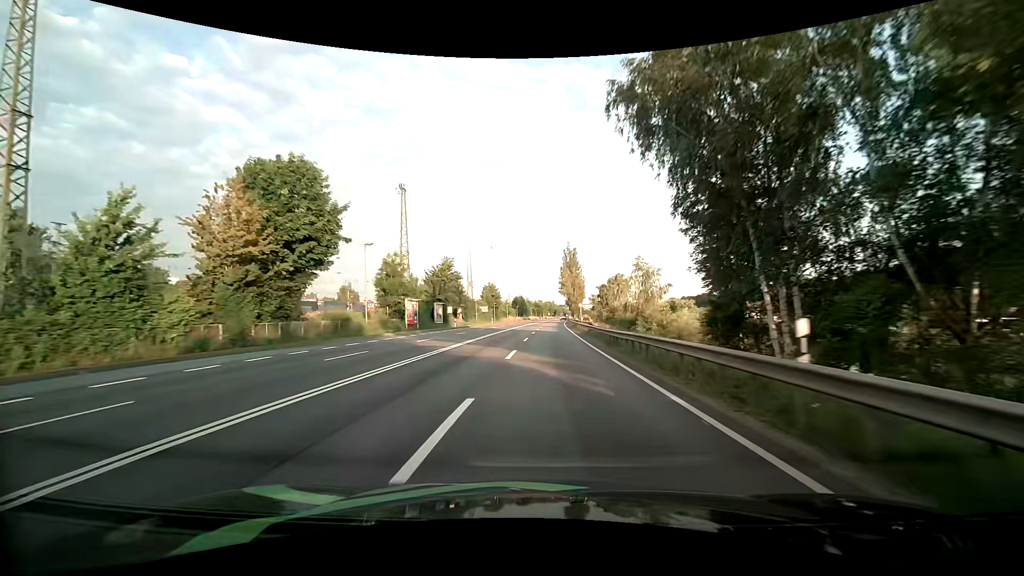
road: primary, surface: asphalt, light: Day
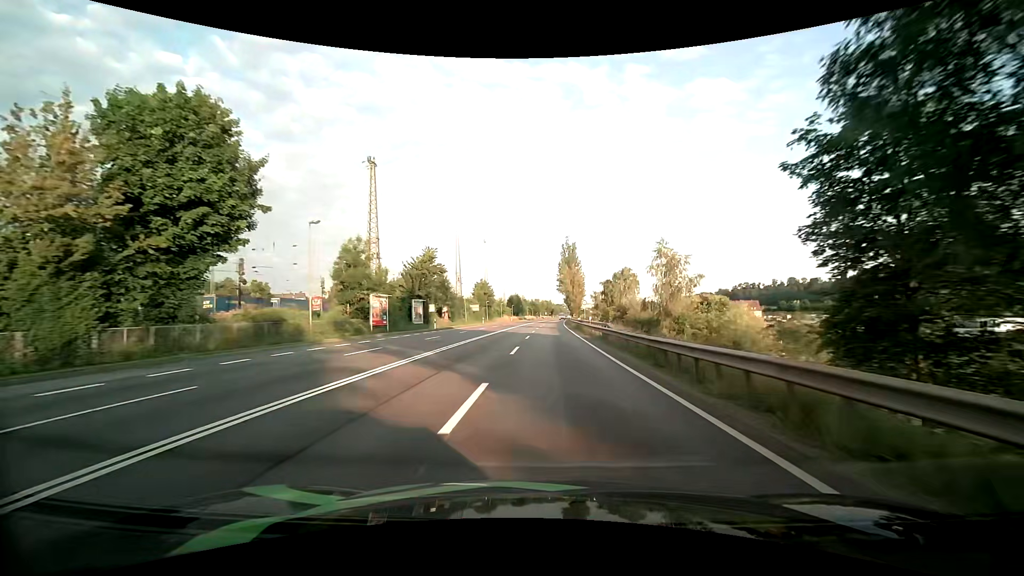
(0.0, +10.3) m; 0°
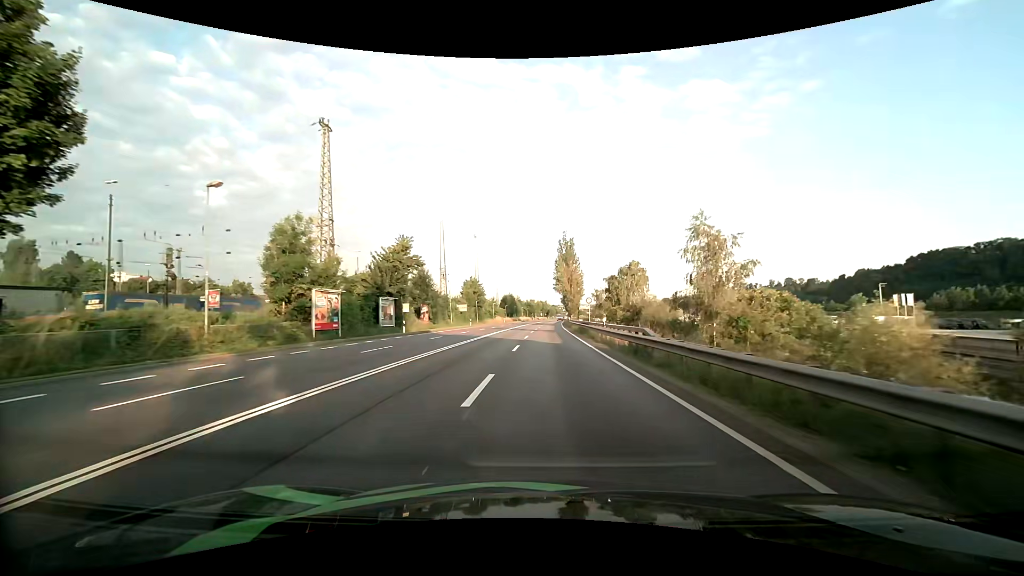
(+0.1, +10.3) m; +1°
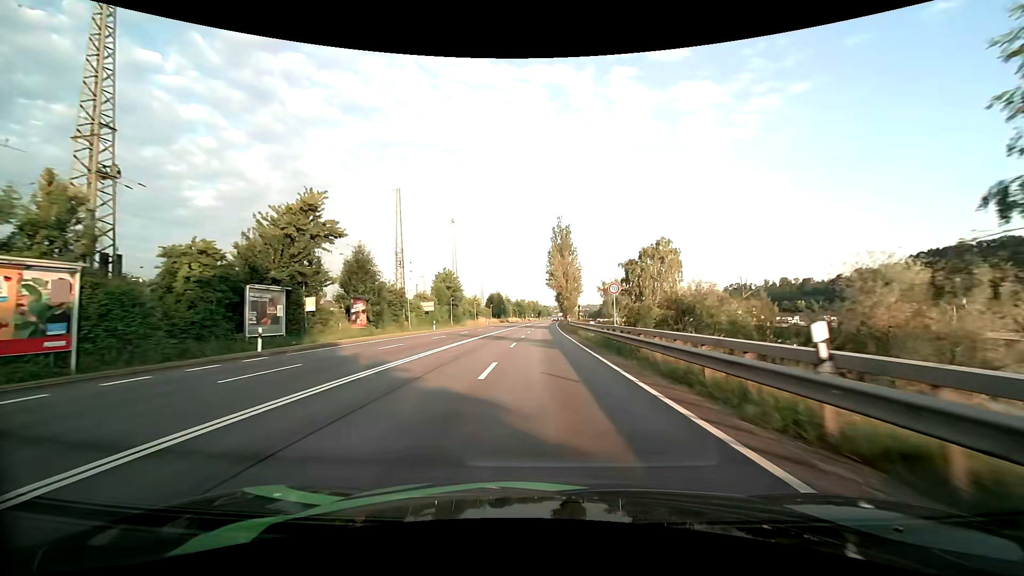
(+0.2, +20.6) m; +1°
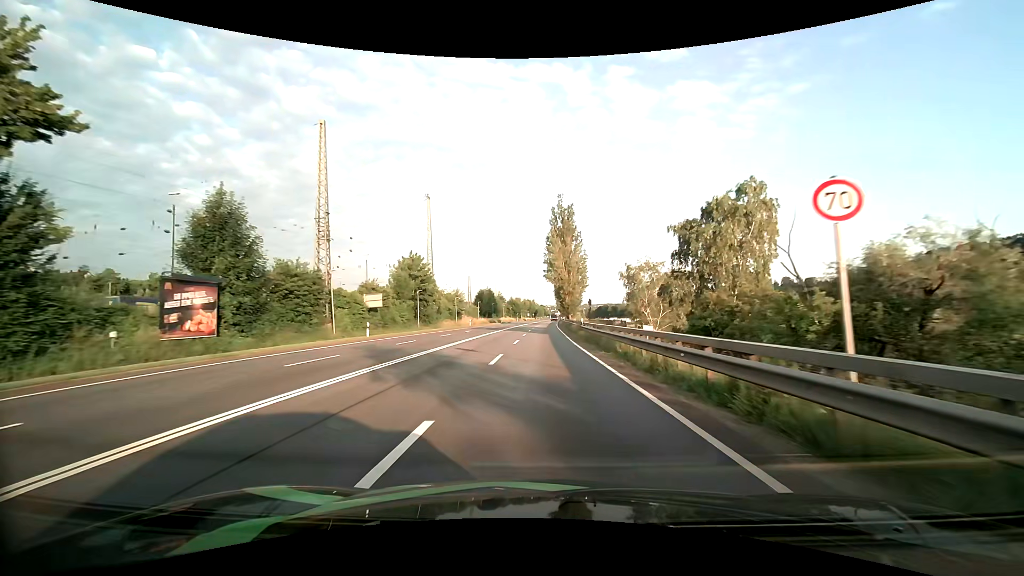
(+0.1, +20.5) m; +1°
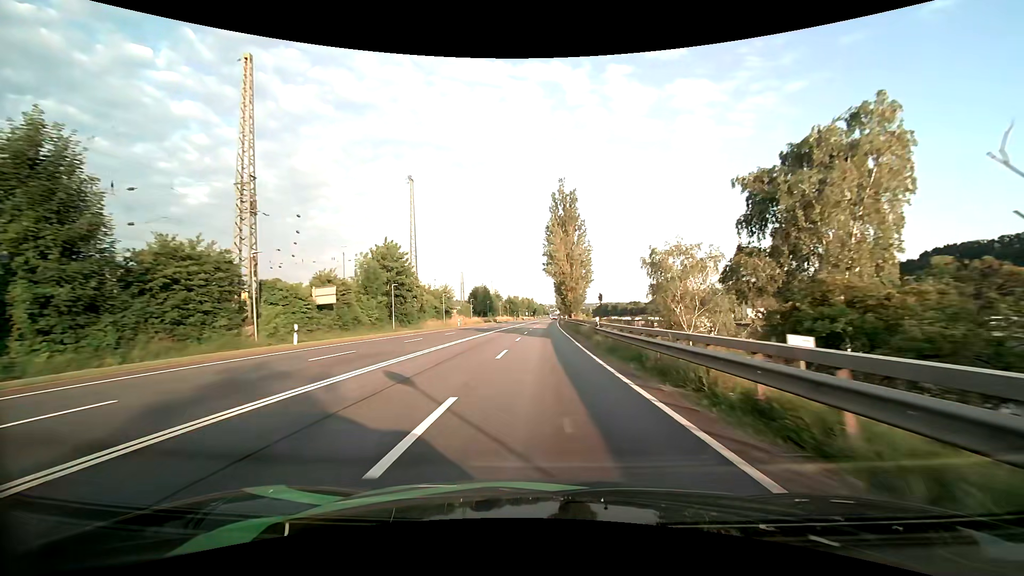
(0.0, +10.2) m; 0°
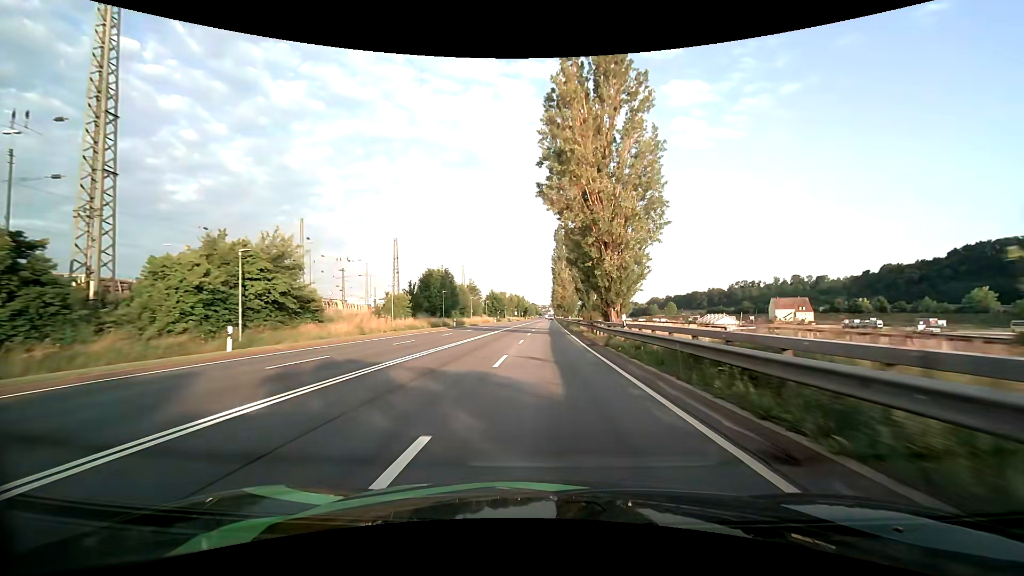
(+0.3, +50.9) m; +1°
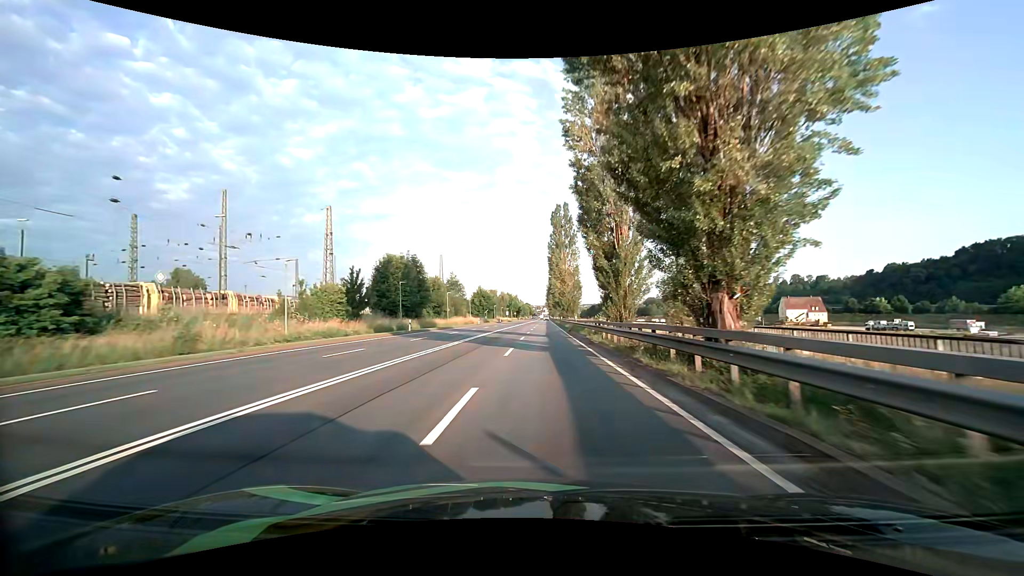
(+0.1, +20.2) m; +1°
(0, +10) (0, +20) (0, +30) (0, +40) (0, +50) (+1, +60) (+1, +70) (+1, +80) (+1, +90) (+1, +100) m
